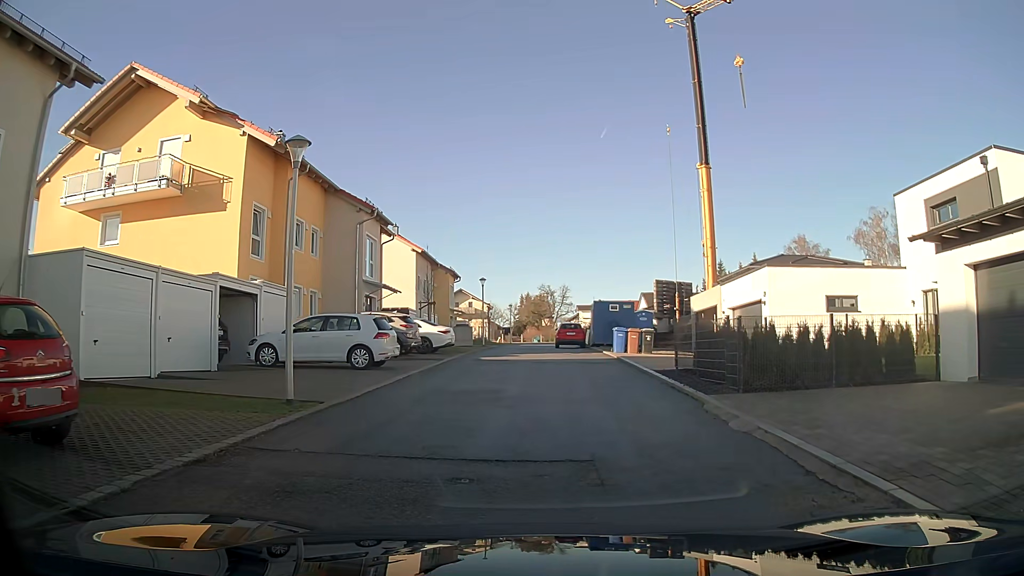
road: residential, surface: asphalt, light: Day
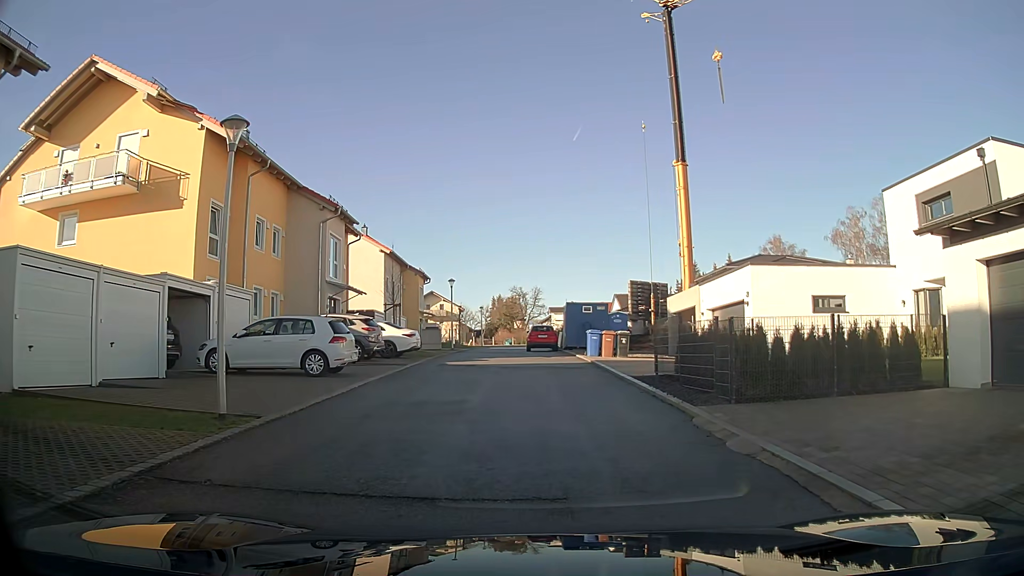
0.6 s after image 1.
(0.0, +1.3) m; +2°
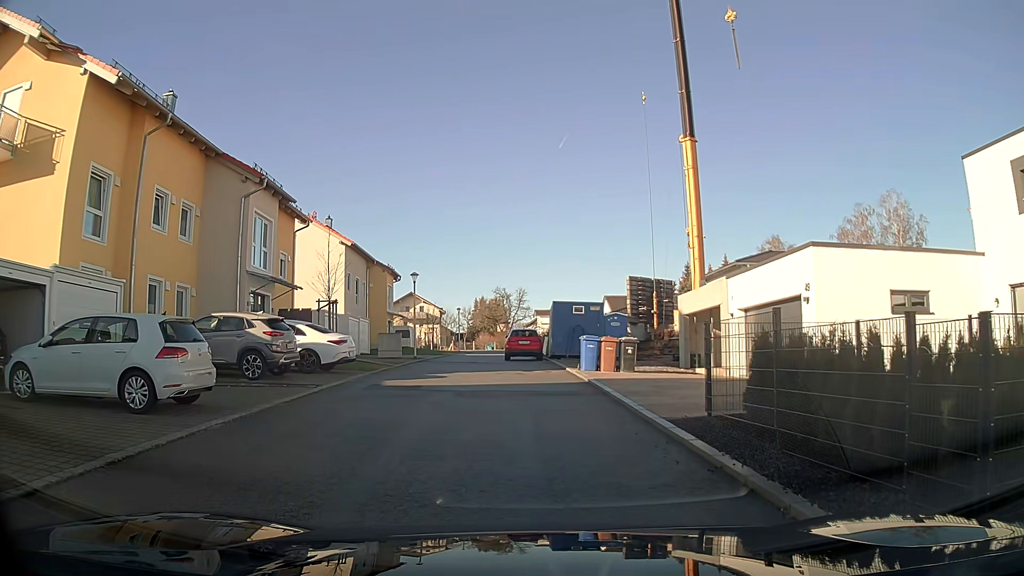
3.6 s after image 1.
(+0.3, +6.9) m; 0°
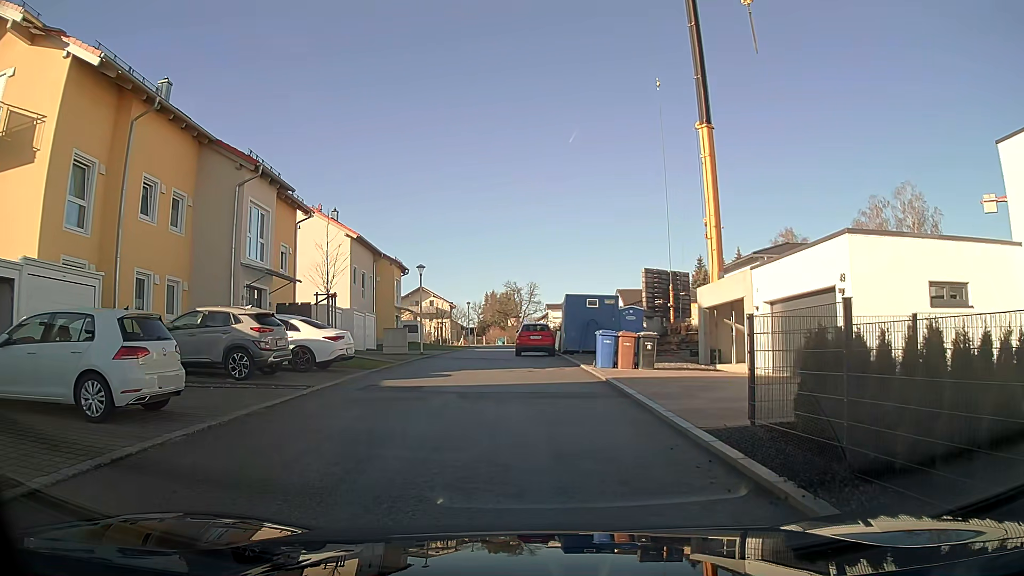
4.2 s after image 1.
(0.0, +1.4) m; 0°
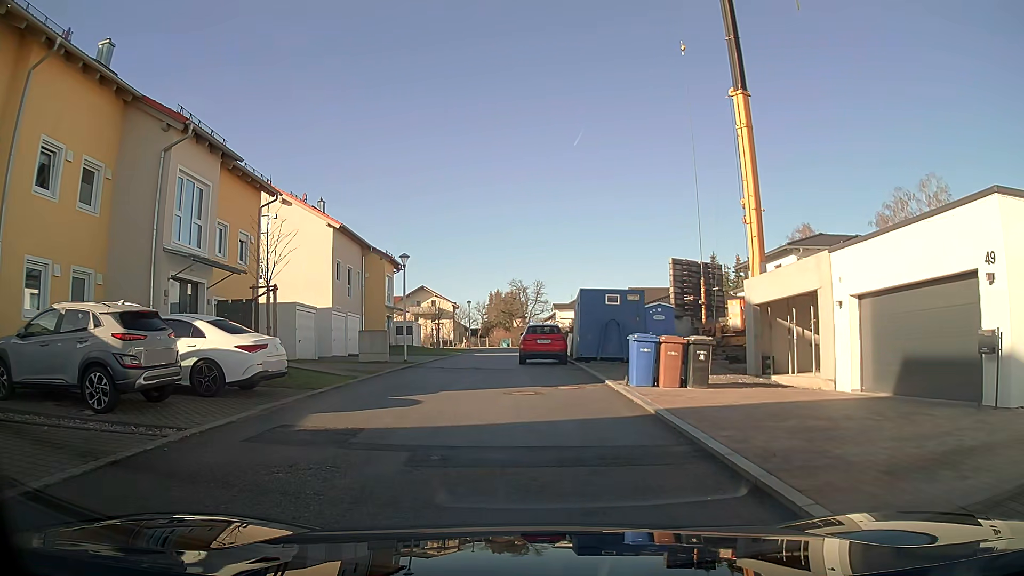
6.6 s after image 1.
(0.0, +5.5) m; -1°
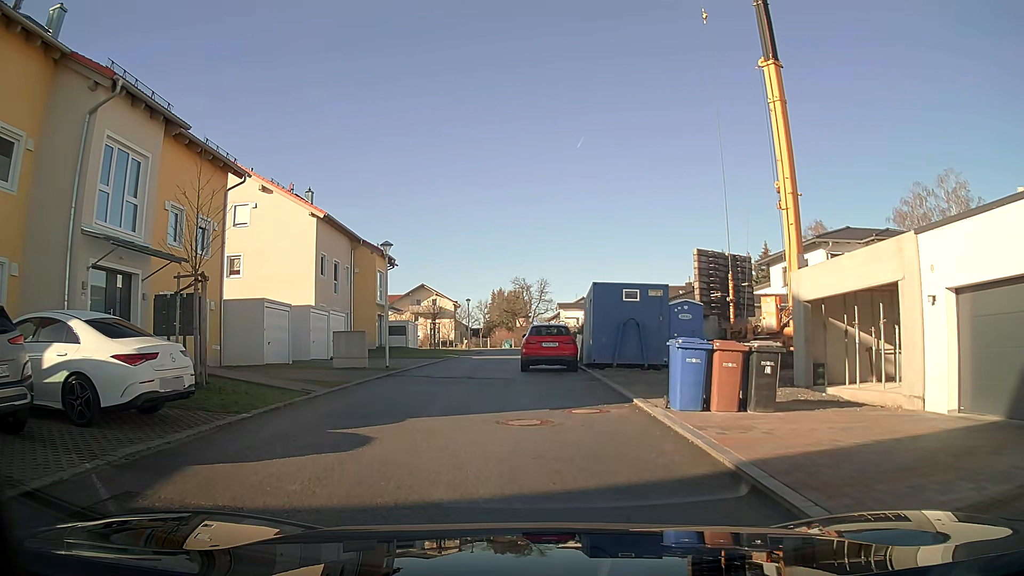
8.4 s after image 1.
(0.0, +3.9) m; 0°
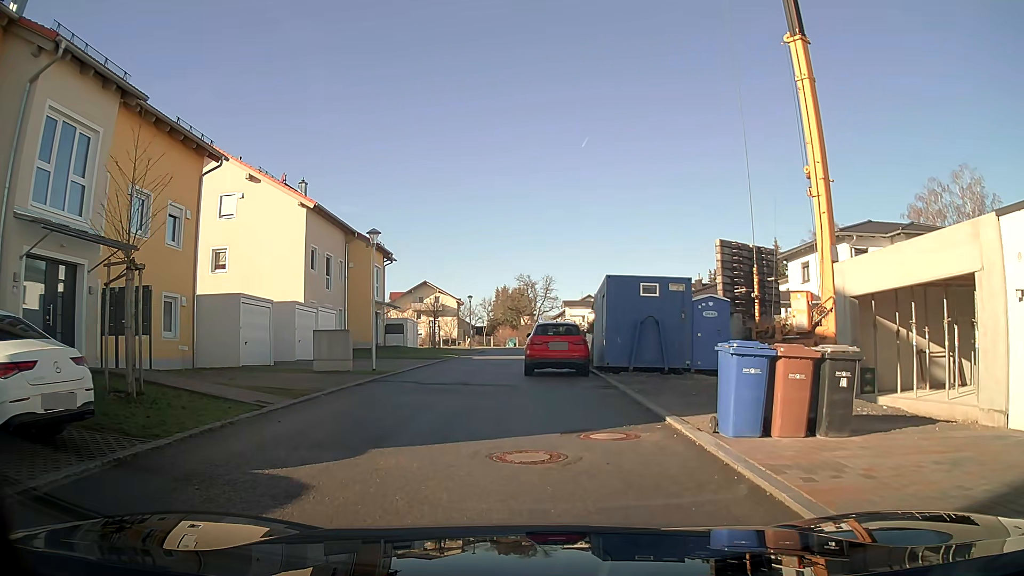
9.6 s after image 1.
(0.0, +2.5) m; -1°
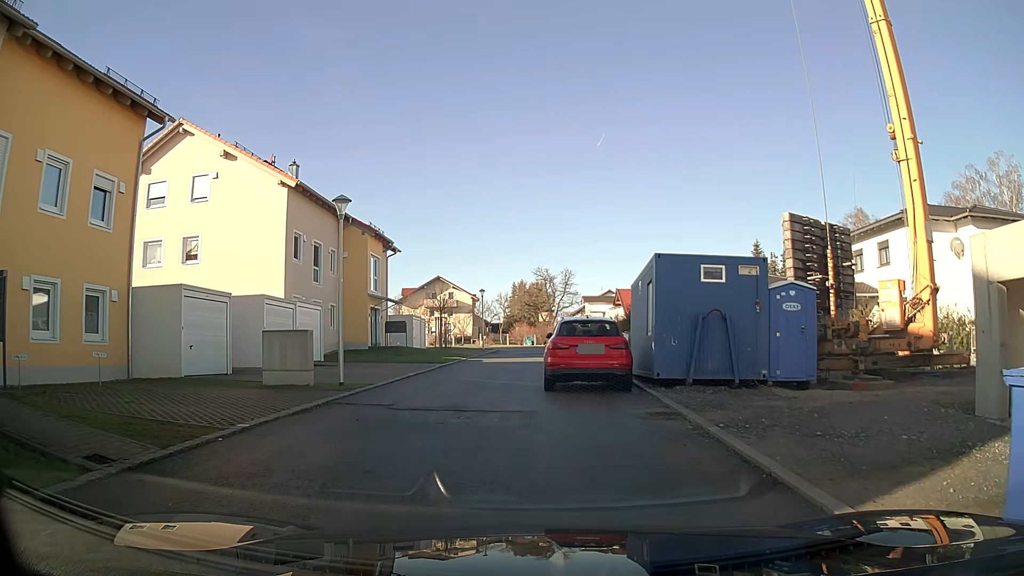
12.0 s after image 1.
(-0.1, +5.1) m; -2°
(-1, +10) (-2, +20) (0, +30) (+1, +40) (+2, +50) (0, +59) (-9, +63) (-19, +63) (-29, +63) (-39, +63) m
